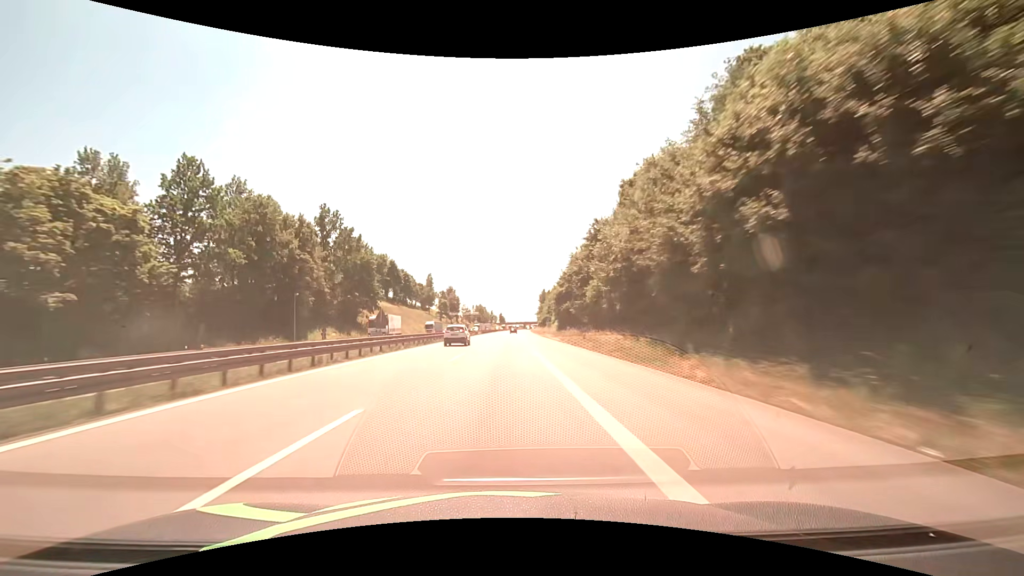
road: motorway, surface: asphalt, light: Day
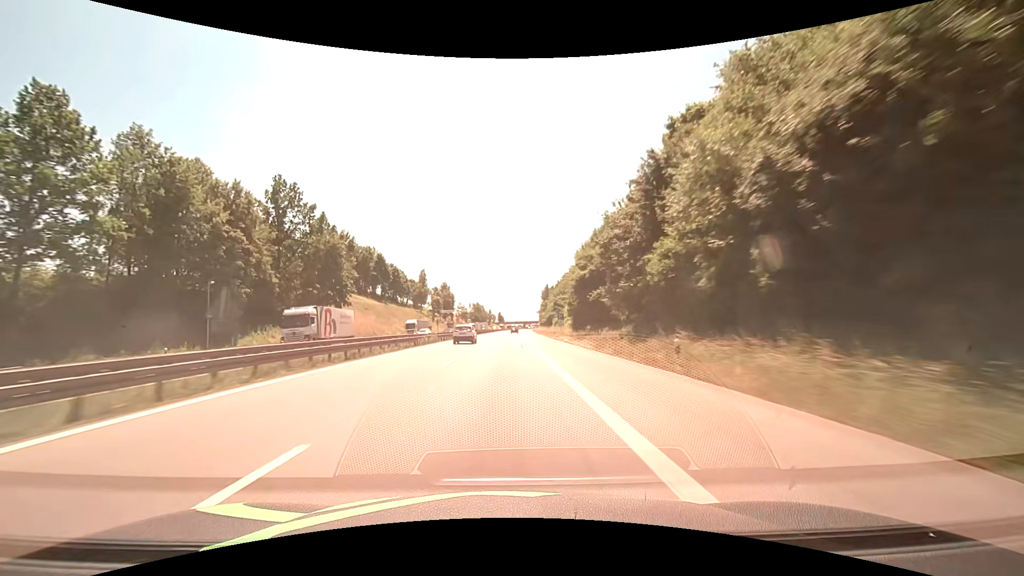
(+0.1, +20.6) m; 0°
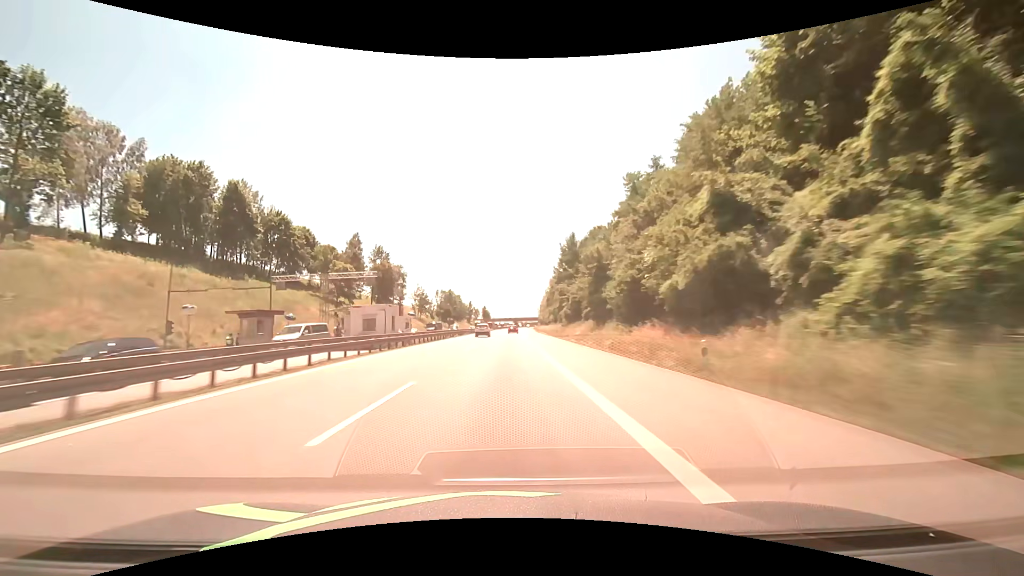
(+1.2, +101.9) m; +1°
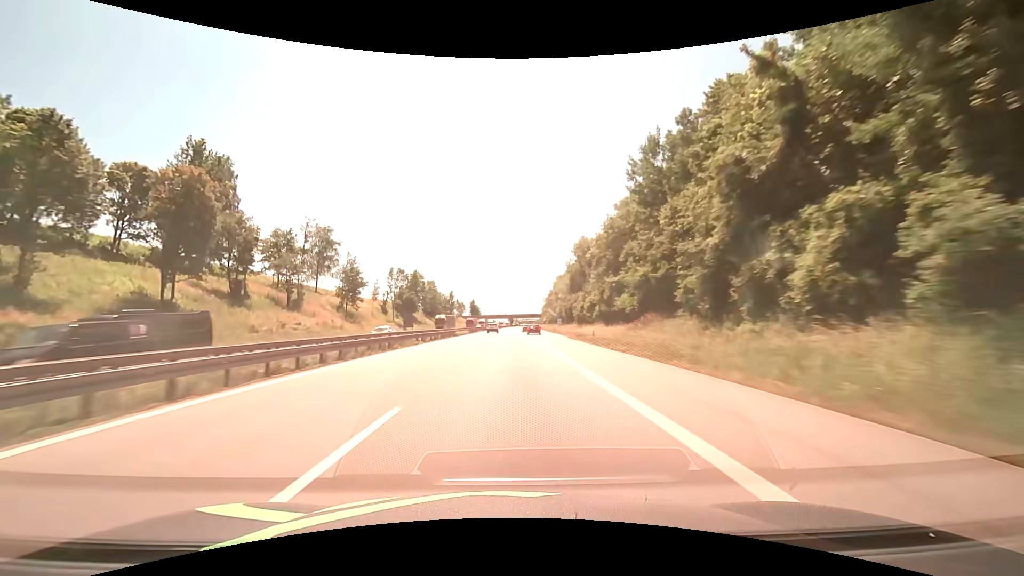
(+0.2, +75.6) m; +1°
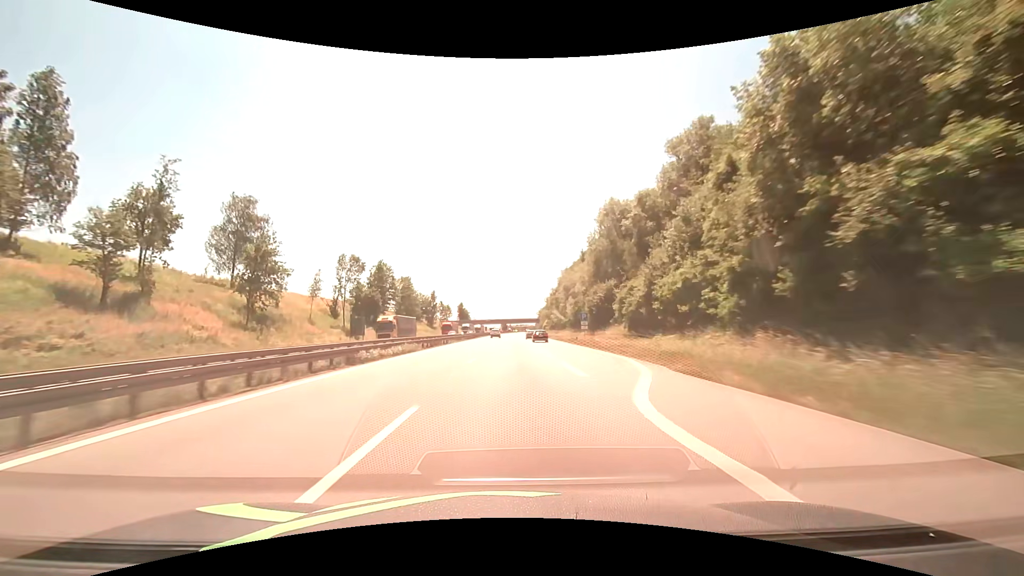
(+0.2, +35.1) m; +1°
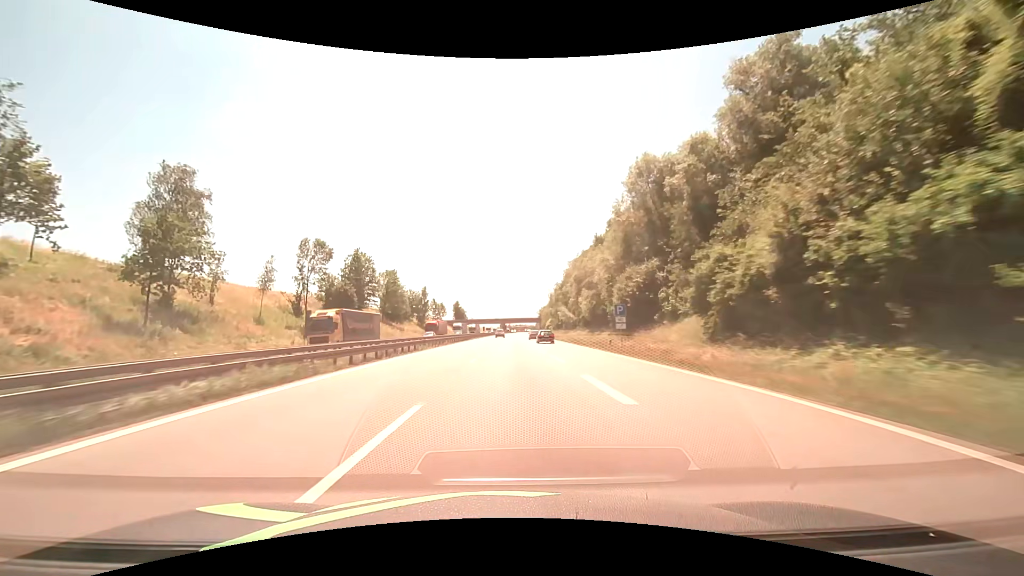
(+0.1, +17.9) m; 0°
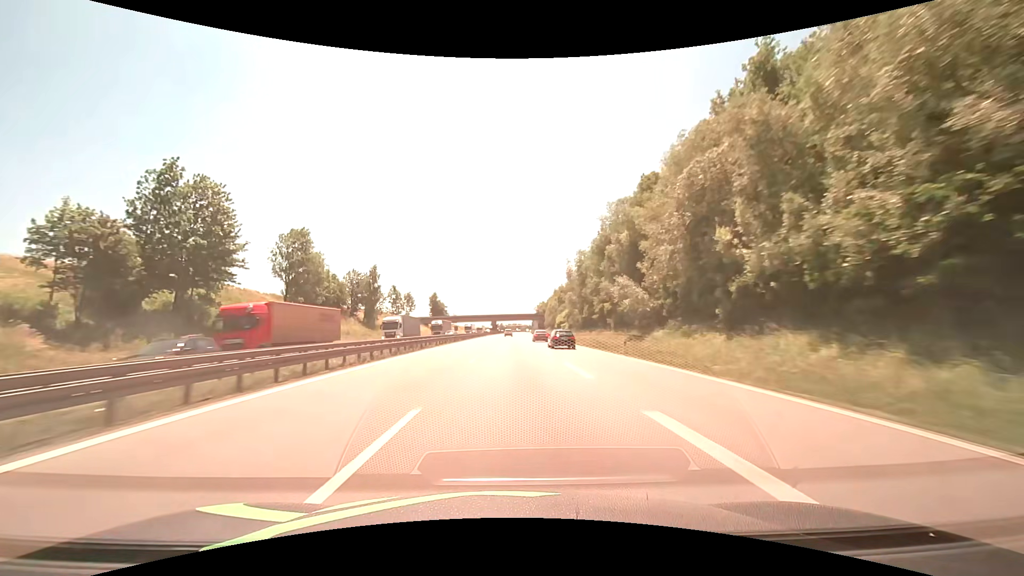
(+0.3, +55.1) m; +1°
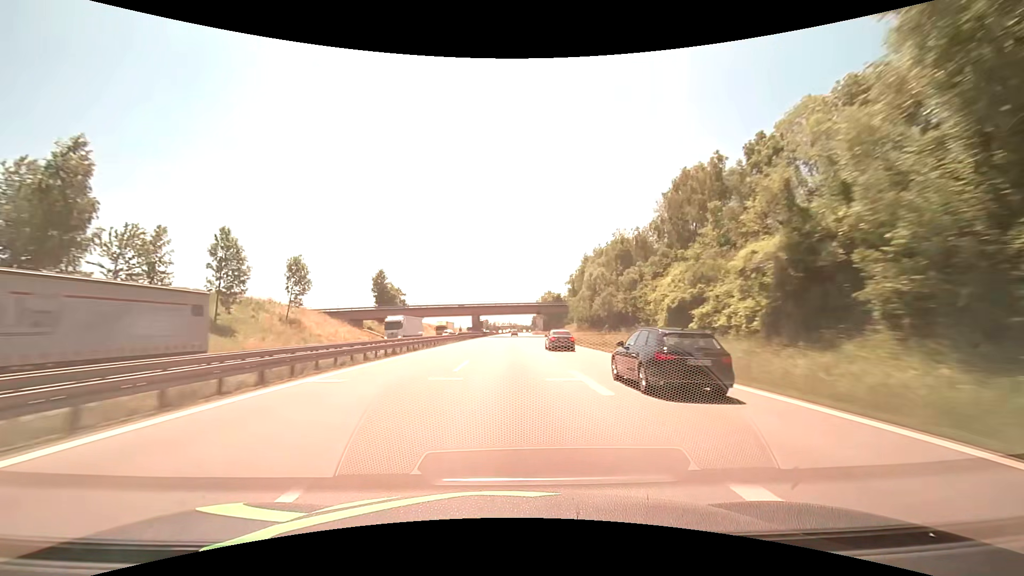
(+0.7, +76.8) m; +1°
(0, +10) (0, +20) (0, +30) (0, +40) (0, +50) (0, +60) (0, +70) (+1, +80) (+1, +90) (+1, +100) m
